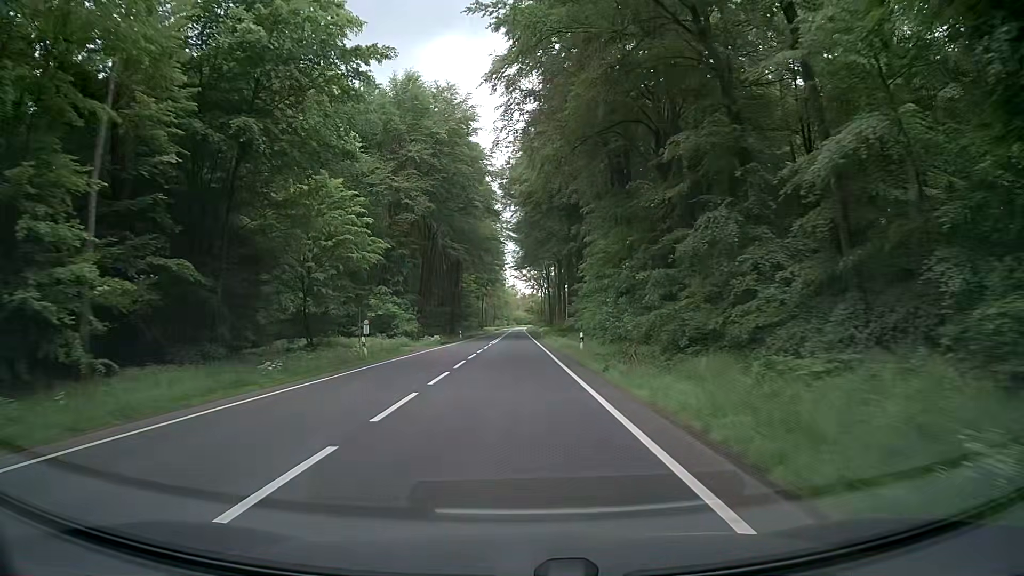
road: primary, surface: asphalt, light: Day
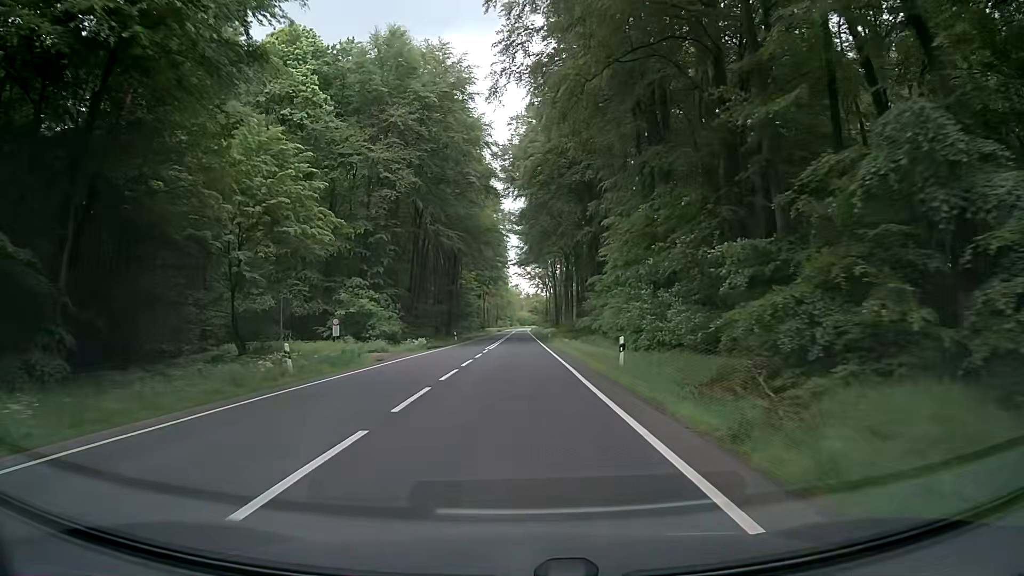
(-0.1, +11.1) m; -1°
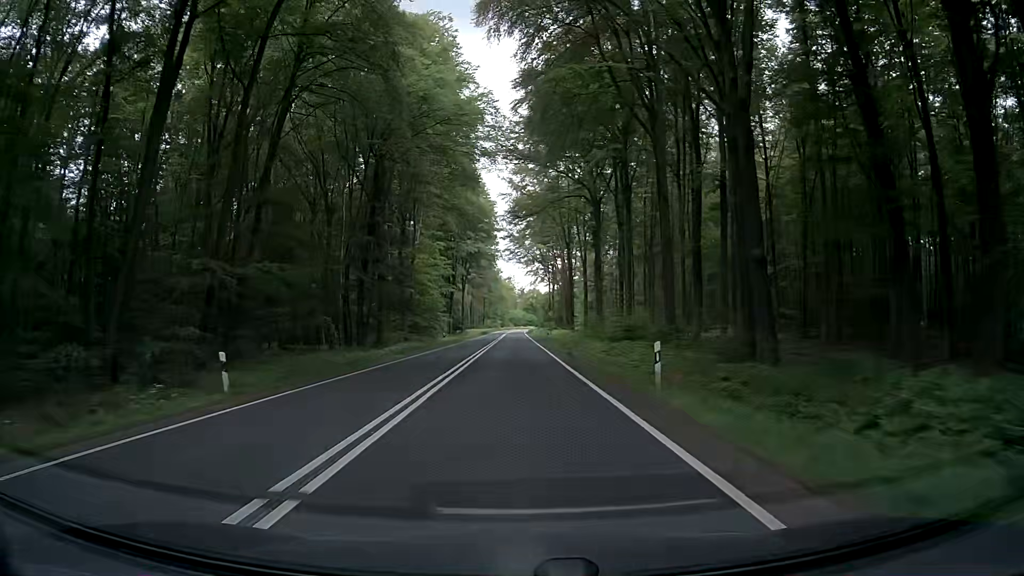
(+0.3, +55.4) m; +1°
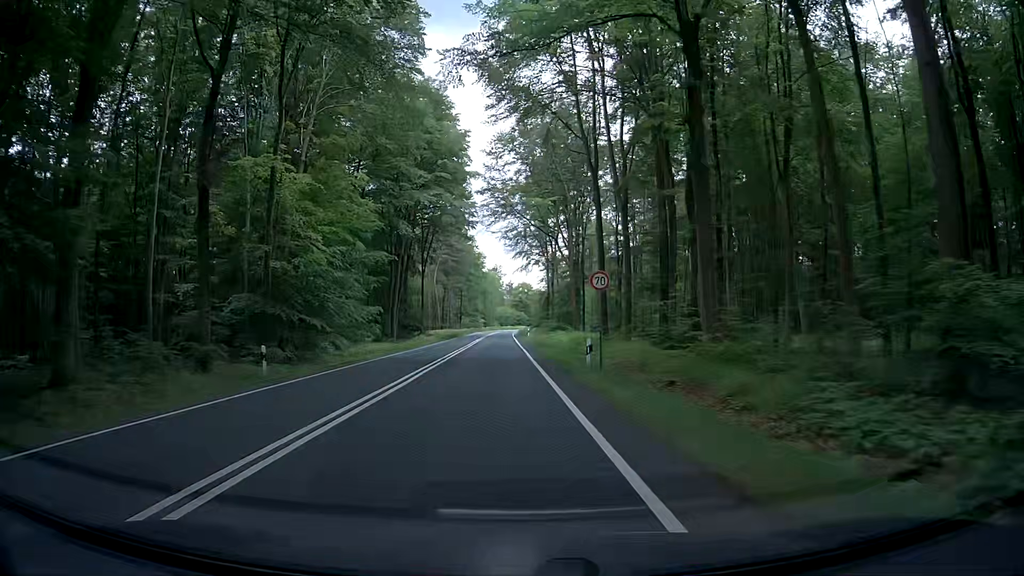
(+0.5, +44.3) m; +2°
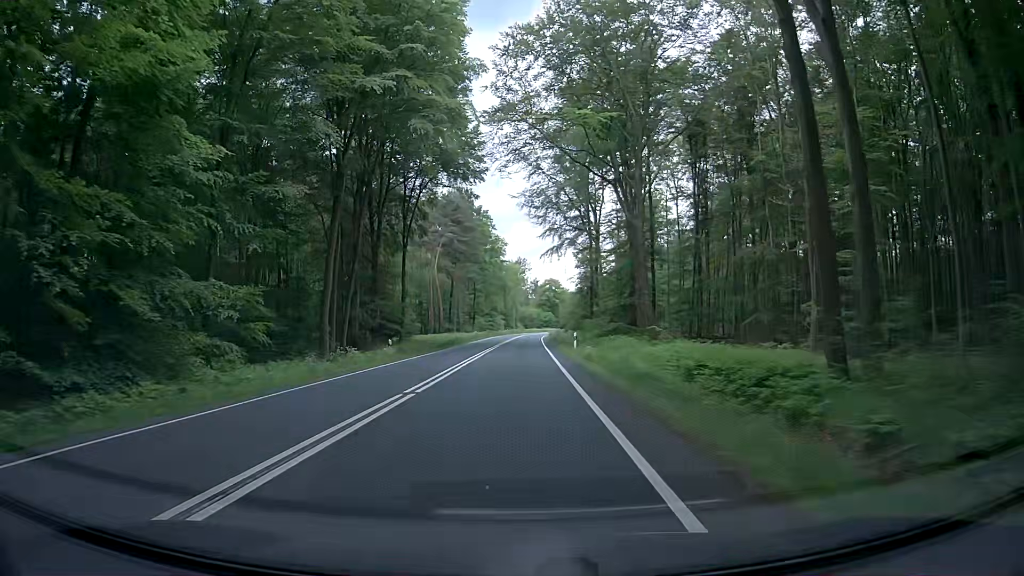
(-0.9, +33.2) m; -3°
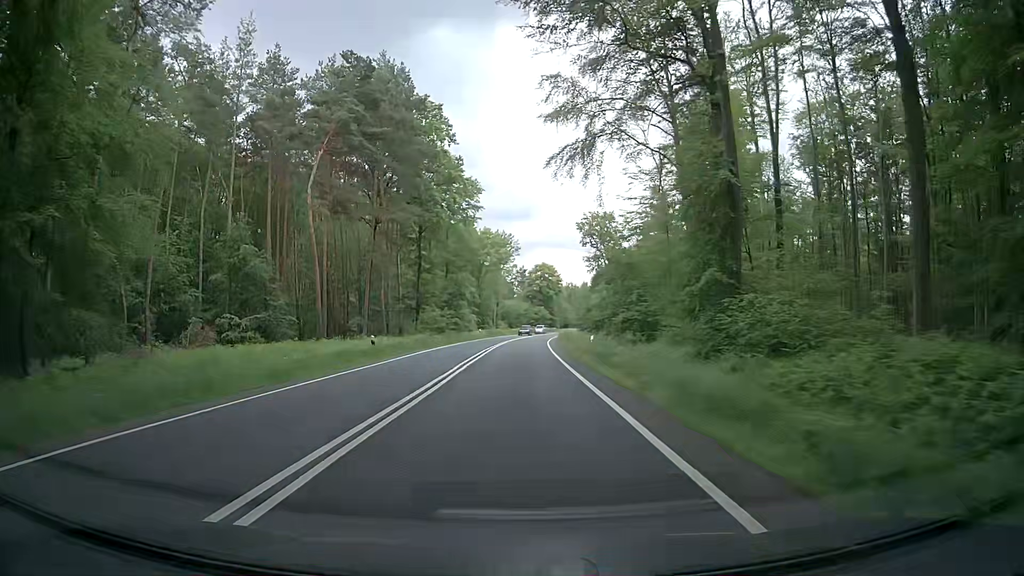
(+0.7, +55.4) m; +2°
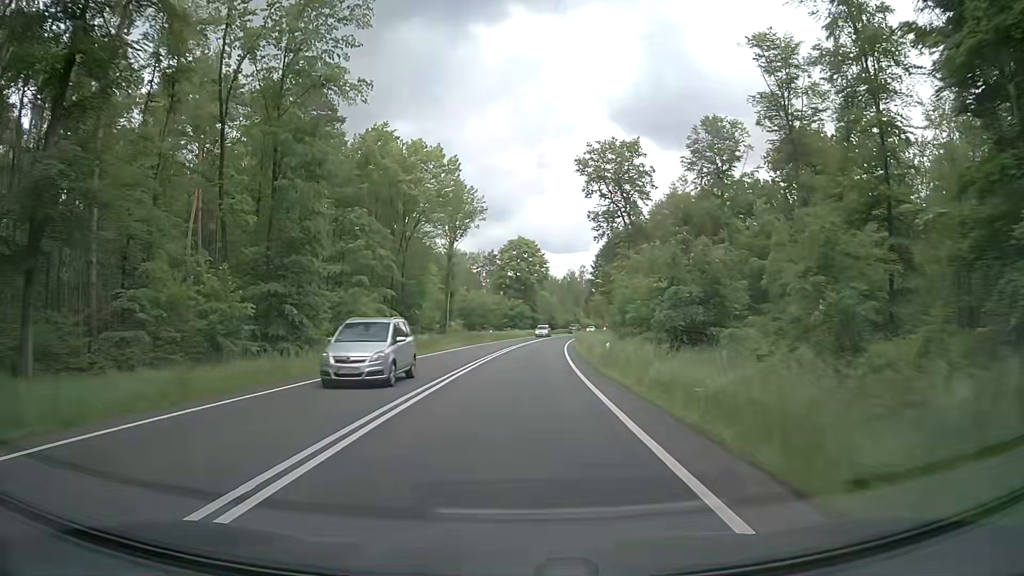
(+1.1, +55.4) m; +3°
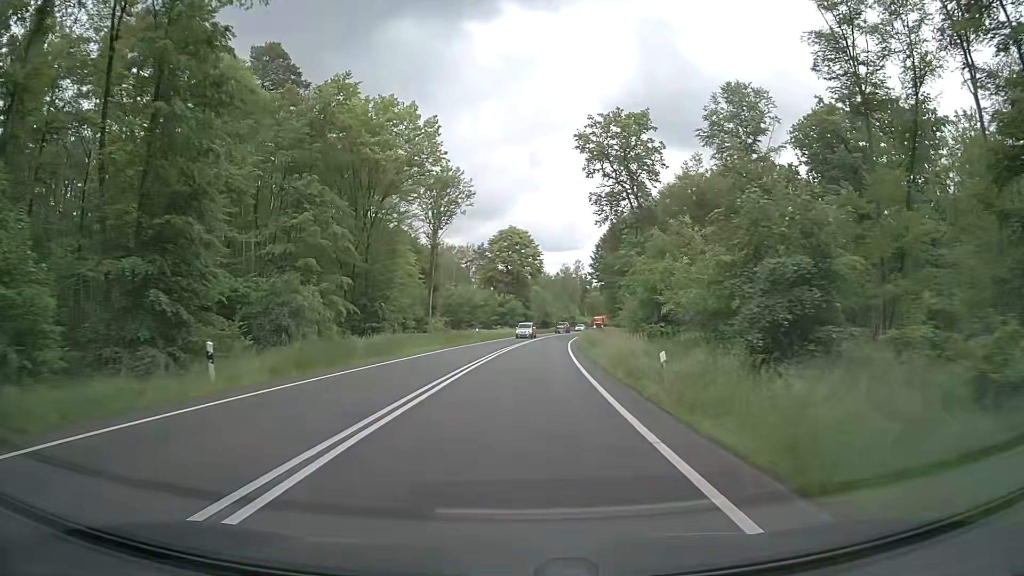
(0.0, +11.1) m; 0°
(0, +10) (+1, +20) (+1, +30) (+2, +40) (+2, +50) (+3, +60) (+5, +70) (+6, +80) (+7, +90) (+9, +99) m
